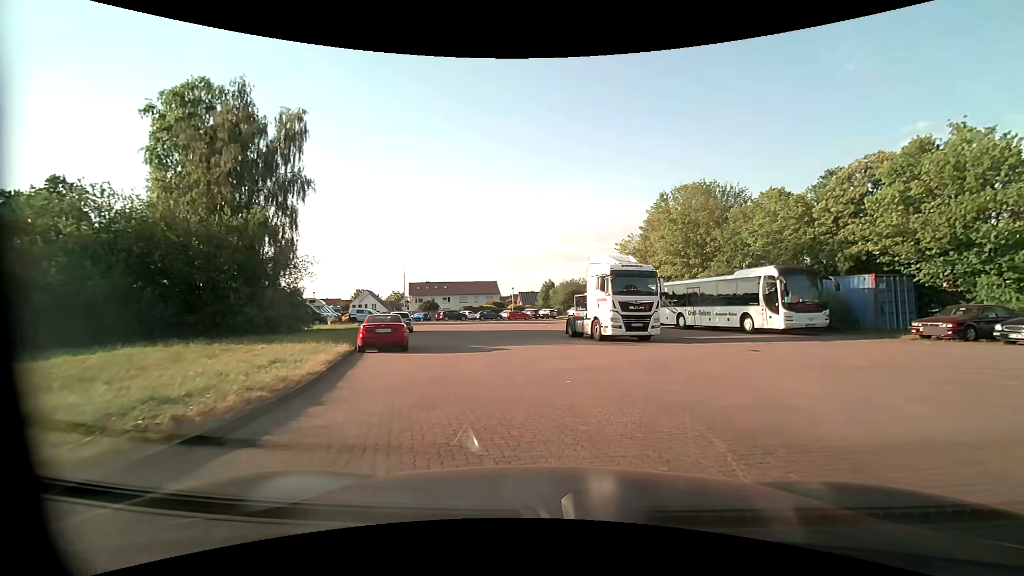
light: Day
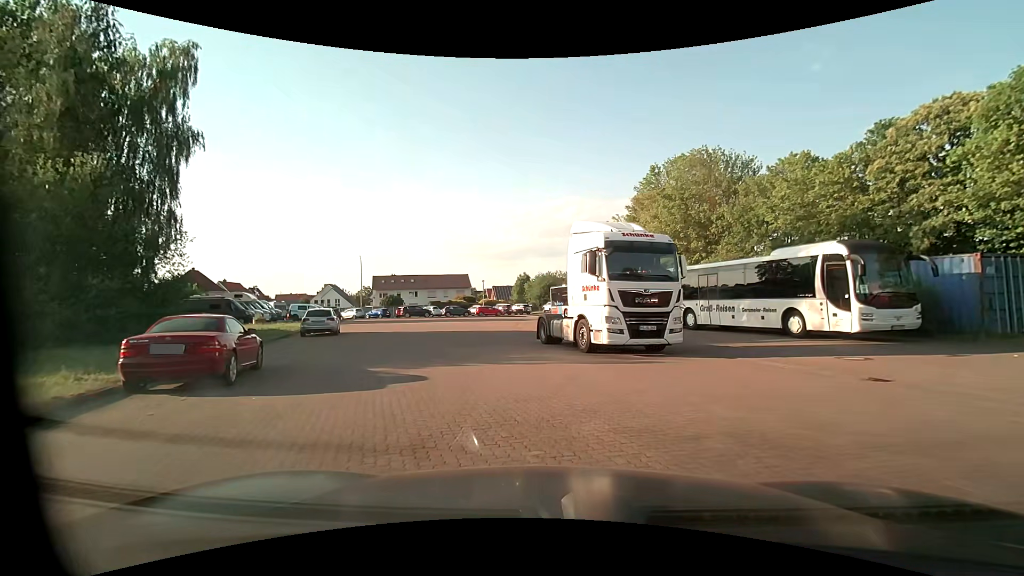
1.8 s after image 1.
(+0.3, +8.2) m; +1°
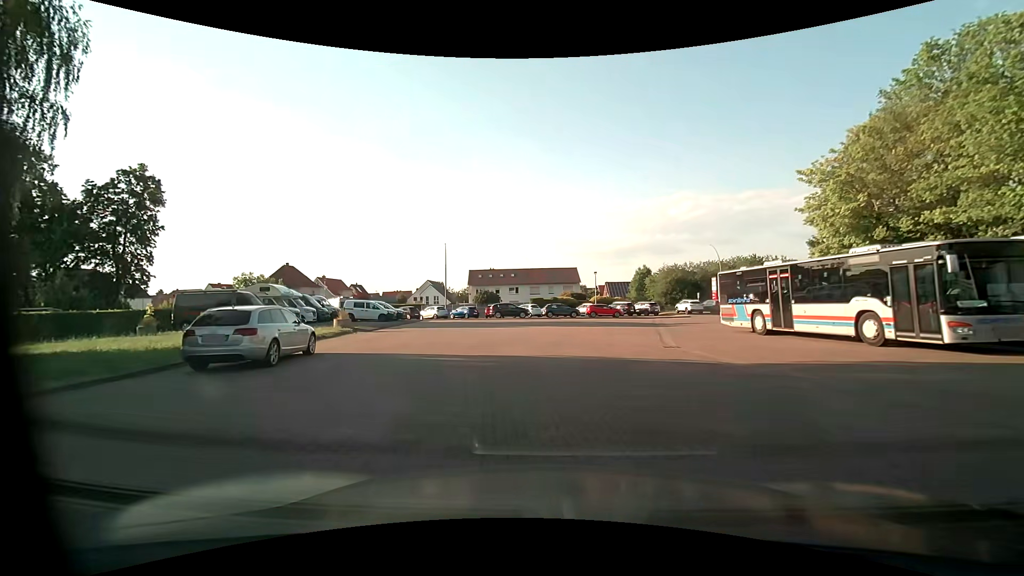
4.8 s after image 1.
(-1.7, +16.3) m; -12°
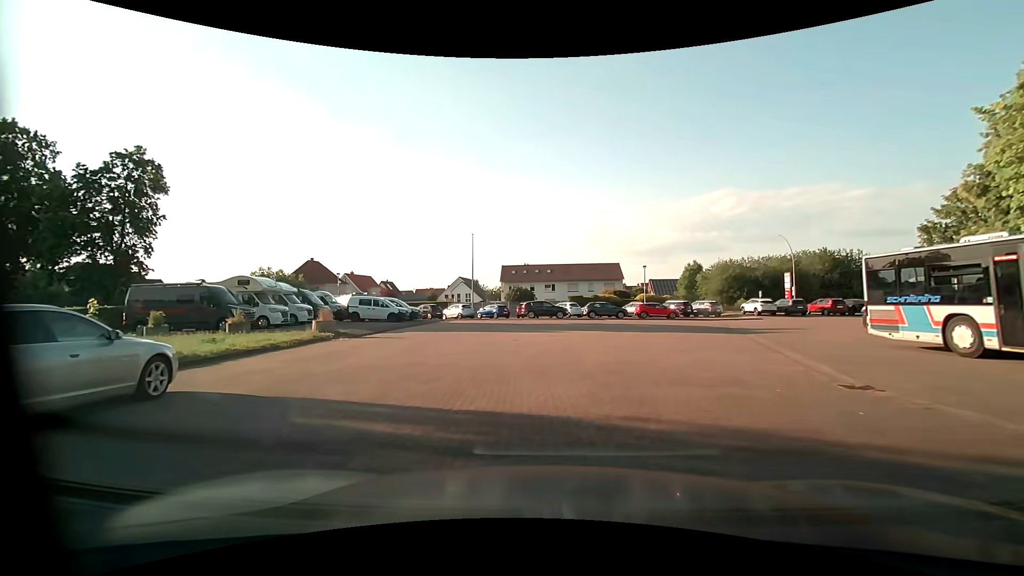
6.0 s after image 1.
(-0.3, +7.5) m; -4°
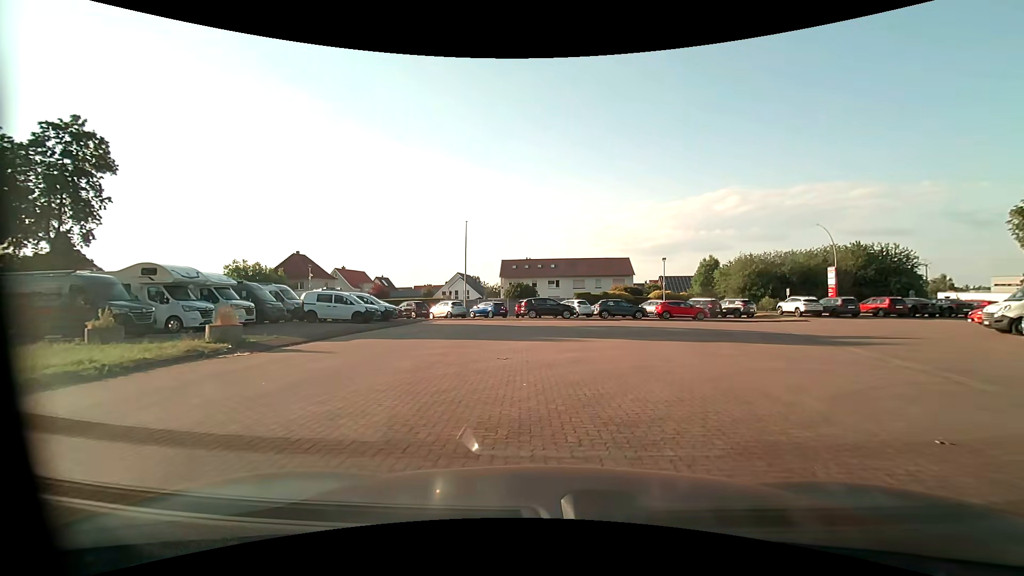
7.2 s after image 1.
(-0.1, +7.2) m; -1°
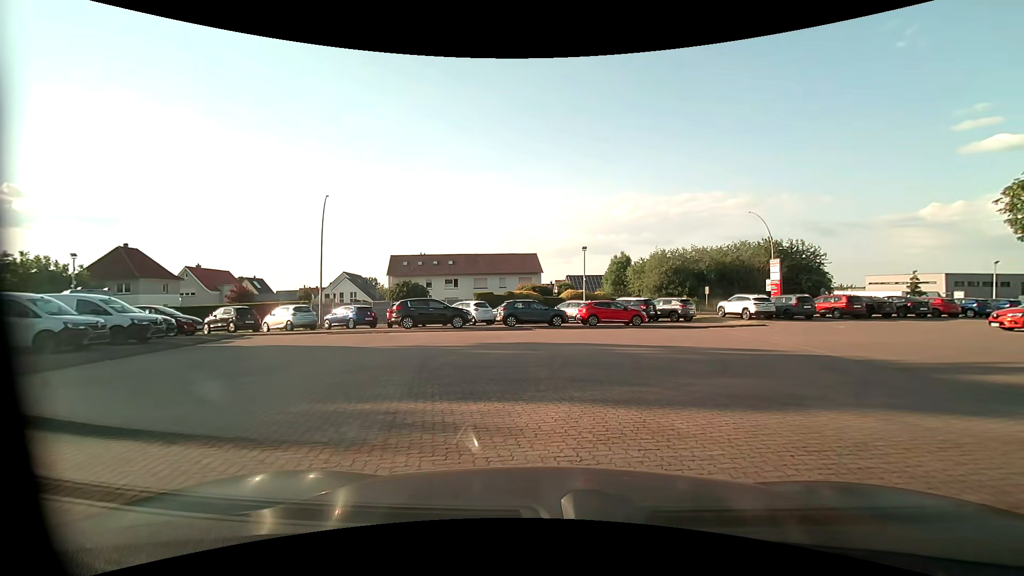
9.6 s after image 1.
(+1.0, +11.7) m; +11°
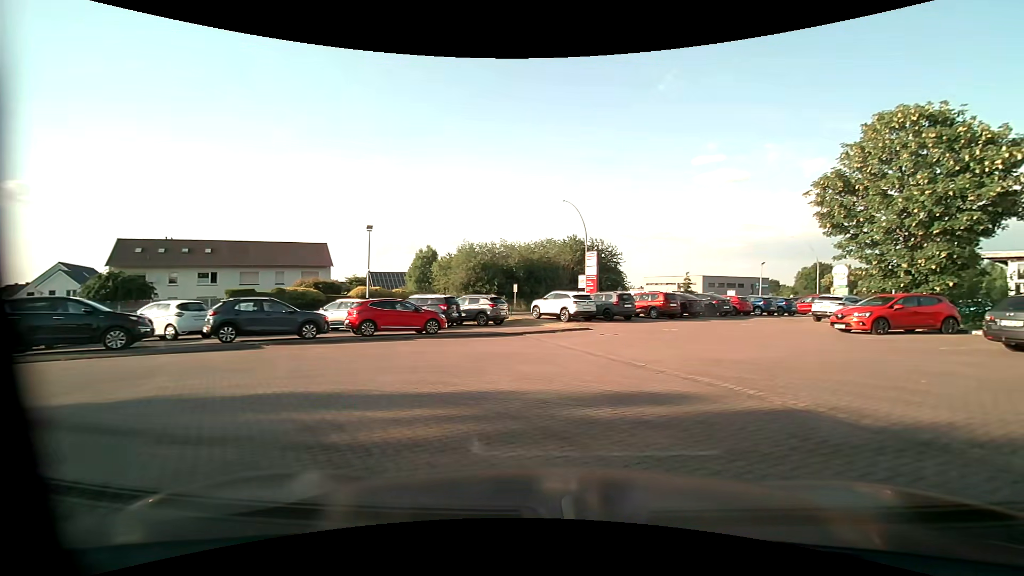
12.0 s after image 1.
(+1.5, +9.1) m; +22°
